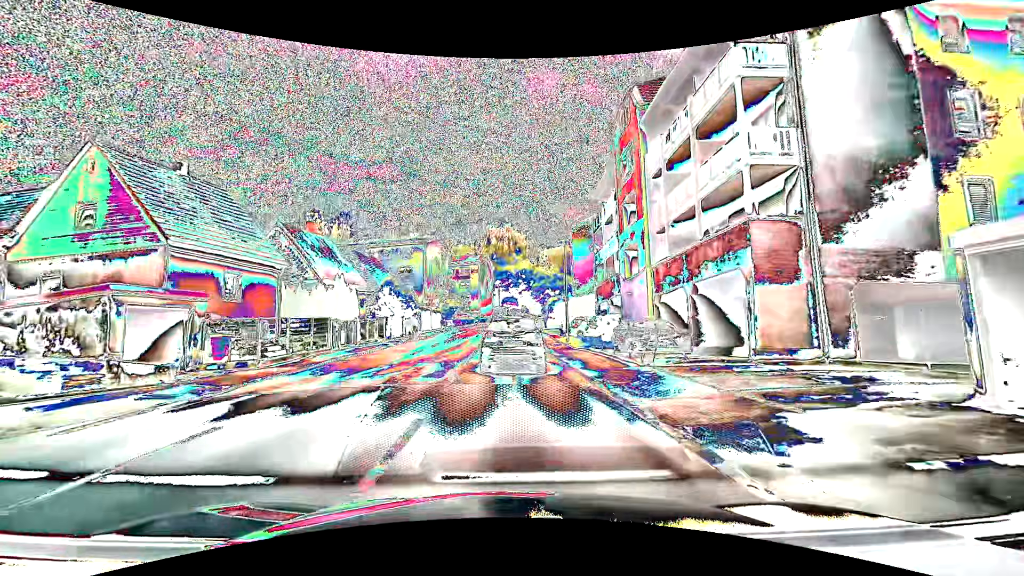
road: tertiary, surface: asphalt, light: Day
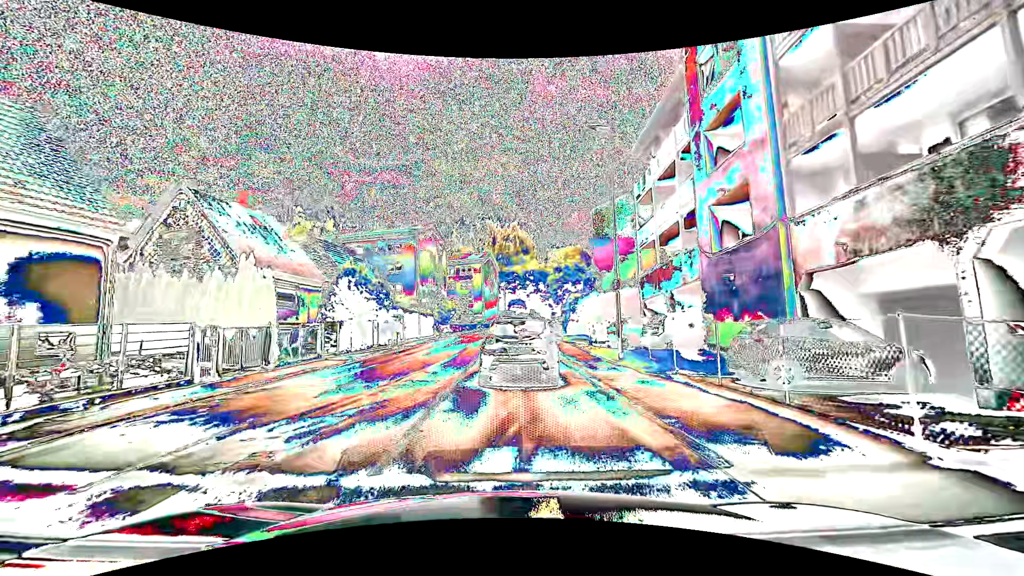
(-0.2, +11.3) m; -2°
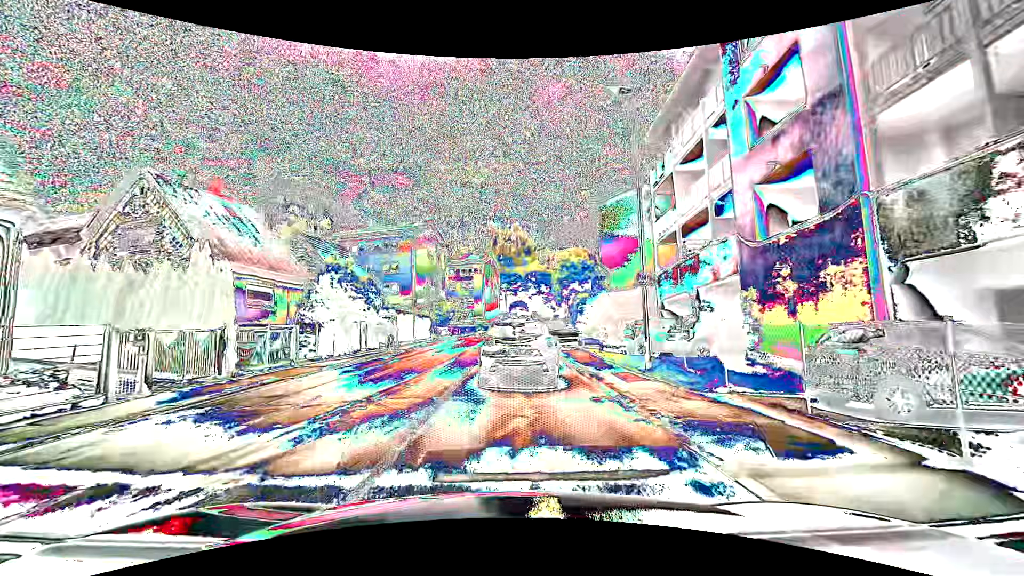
(0.0, +2.9) m; 0°
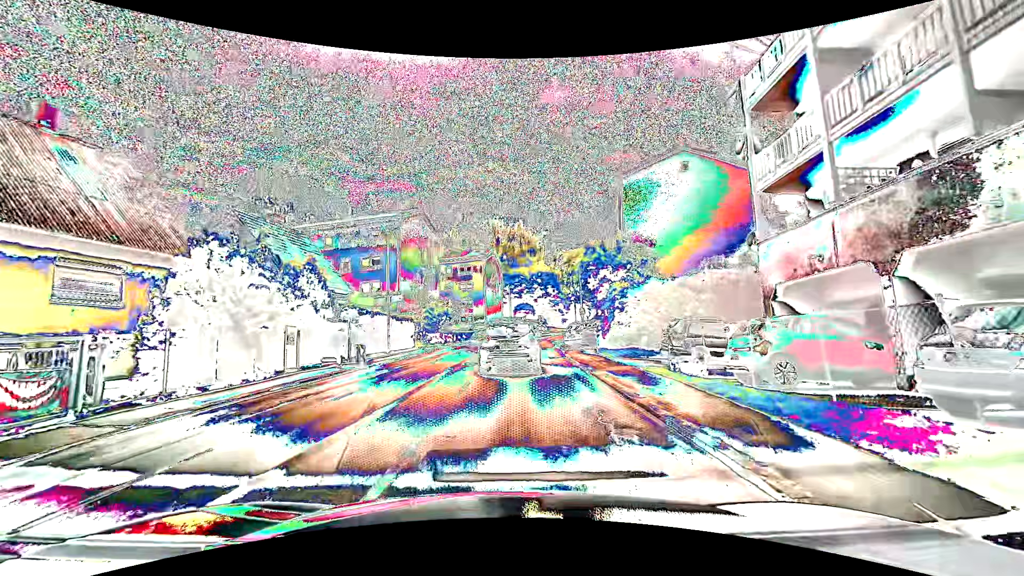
(-0.1, +10.3) m; 0°
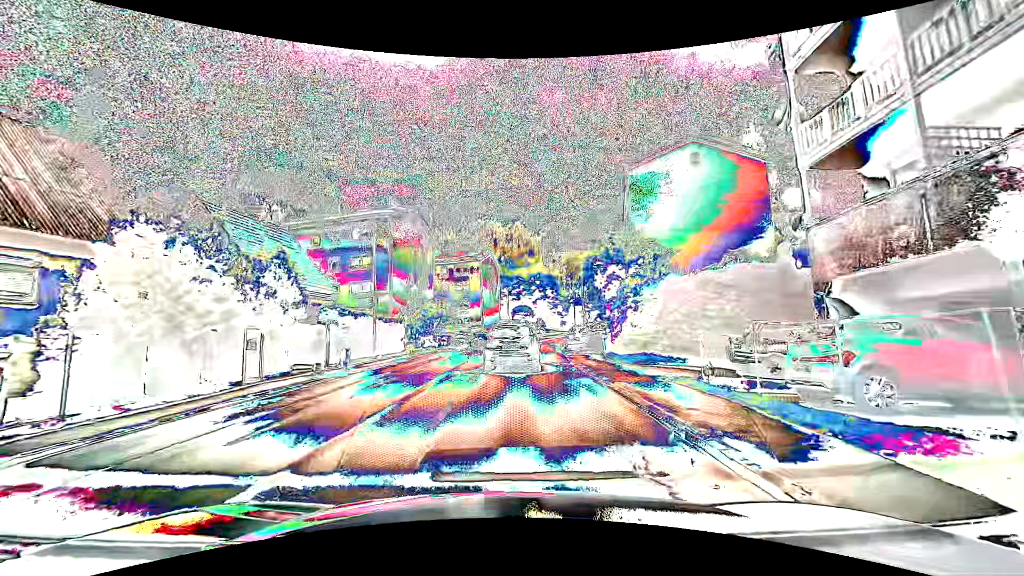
(0.0, +2.7) m; 0°
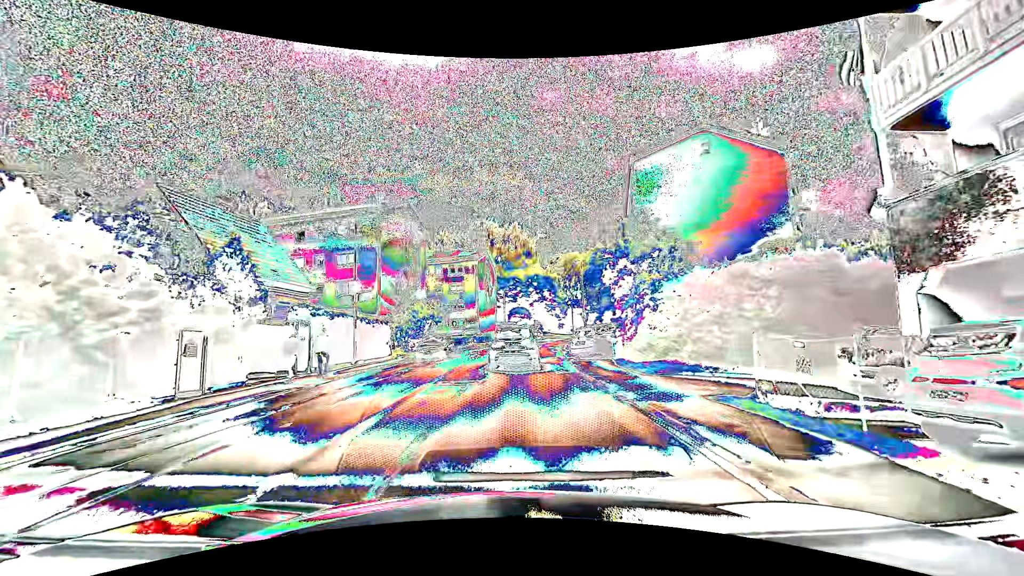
(0.0, +3.0) m; 0°
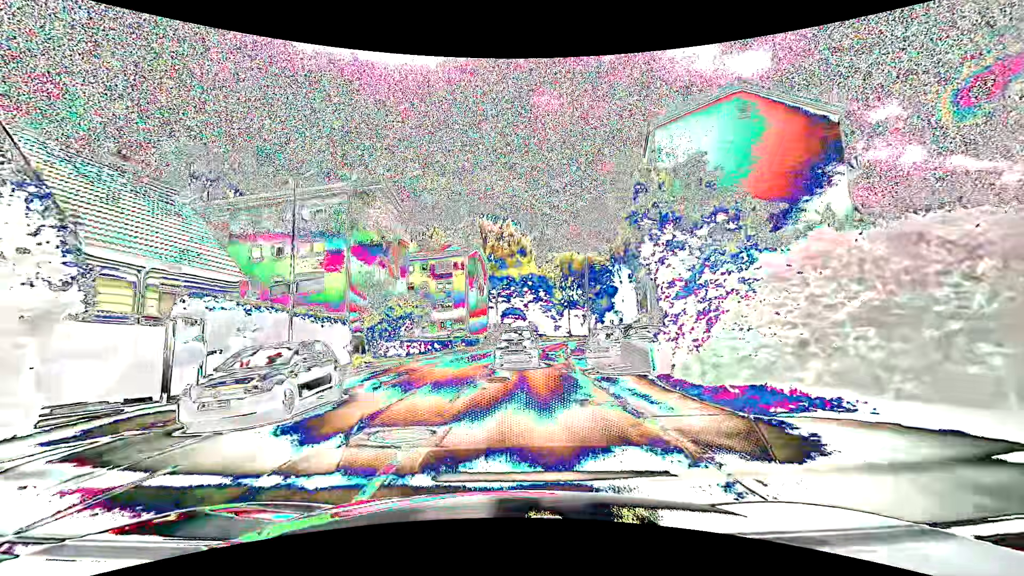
(0.0, +6.8) m; +1°
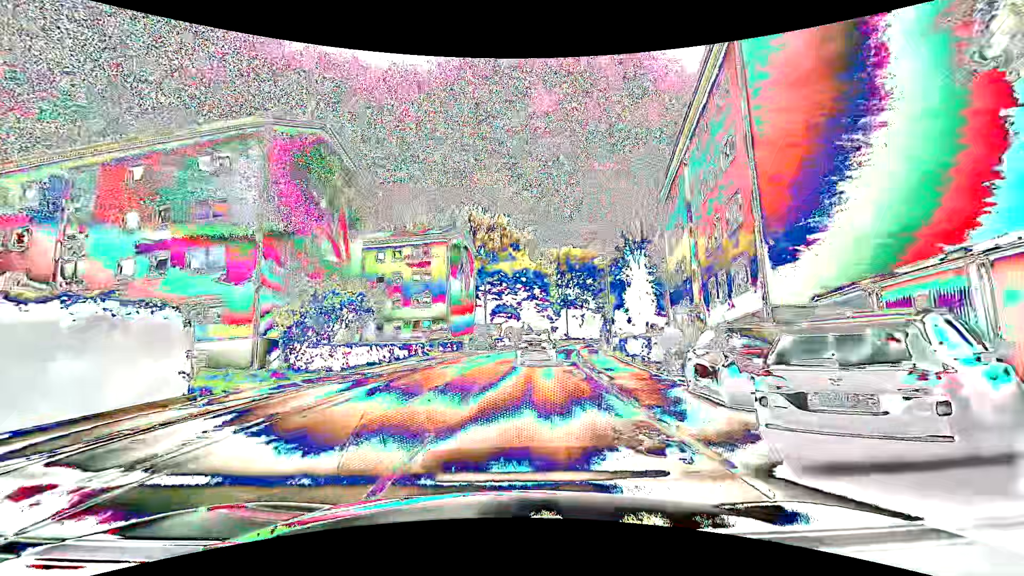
(0.0, +12.2) m; +1°
(0, +10) (+1, +20) (+2, +30) (+3, +40) (+5, +50) (+6, +60) (+9, +69) (+11, +79) (+14, +89) (+18, +98) m
